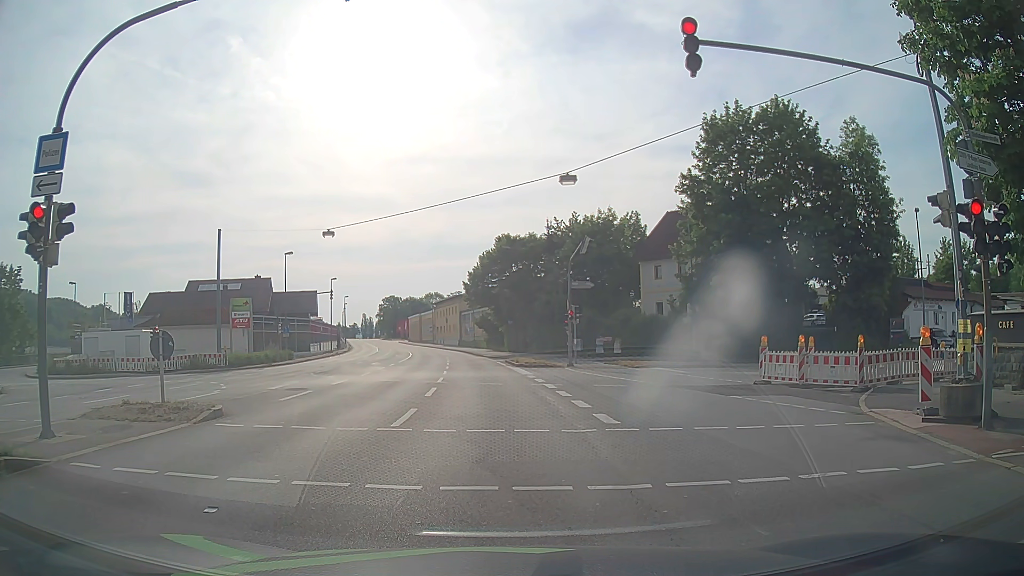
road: primary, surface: asphalt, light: Day
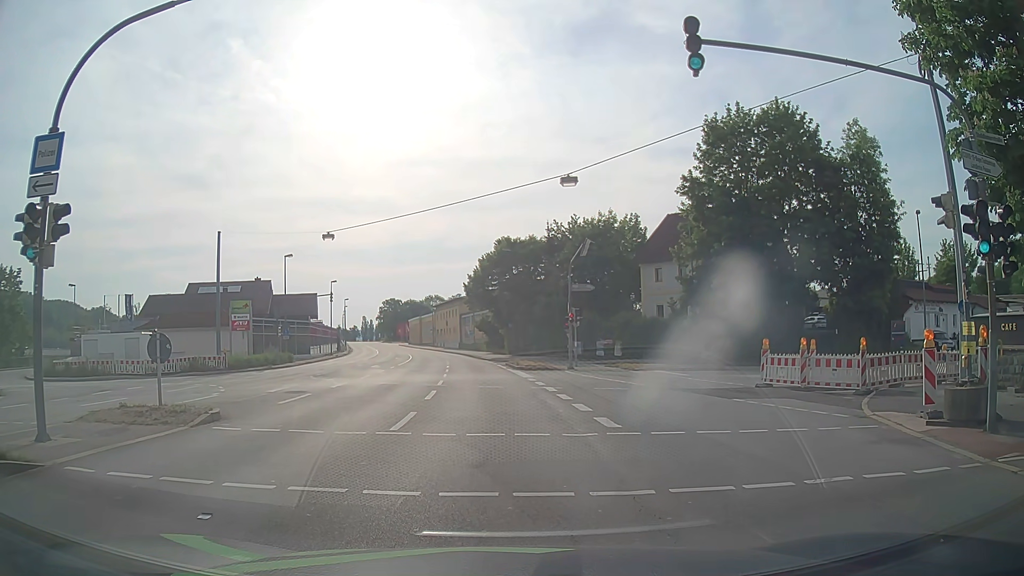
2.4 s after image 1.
(0.0, +0.1) m; 0°
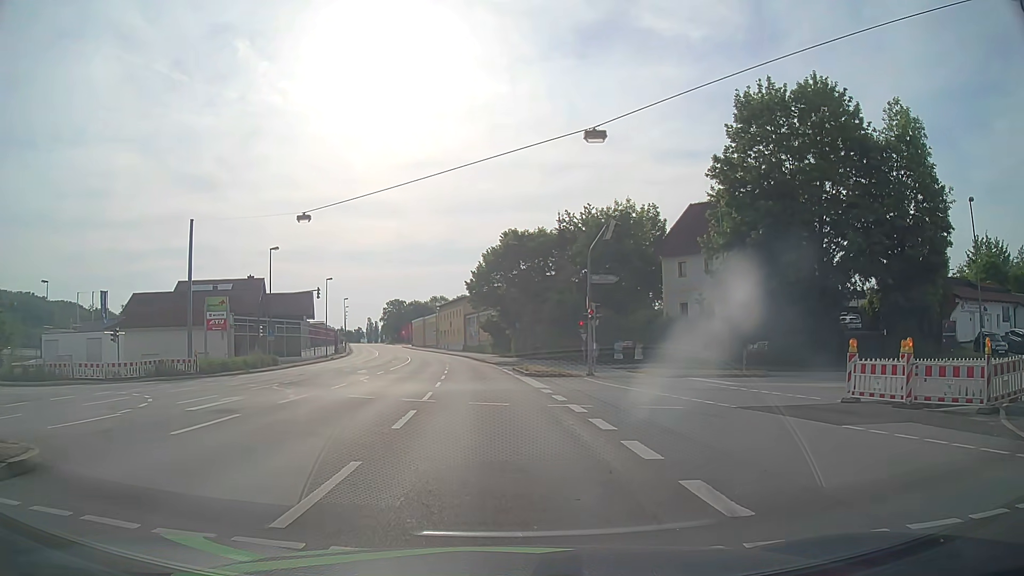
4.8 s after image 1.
(-0.2, +6.4) m; -2°
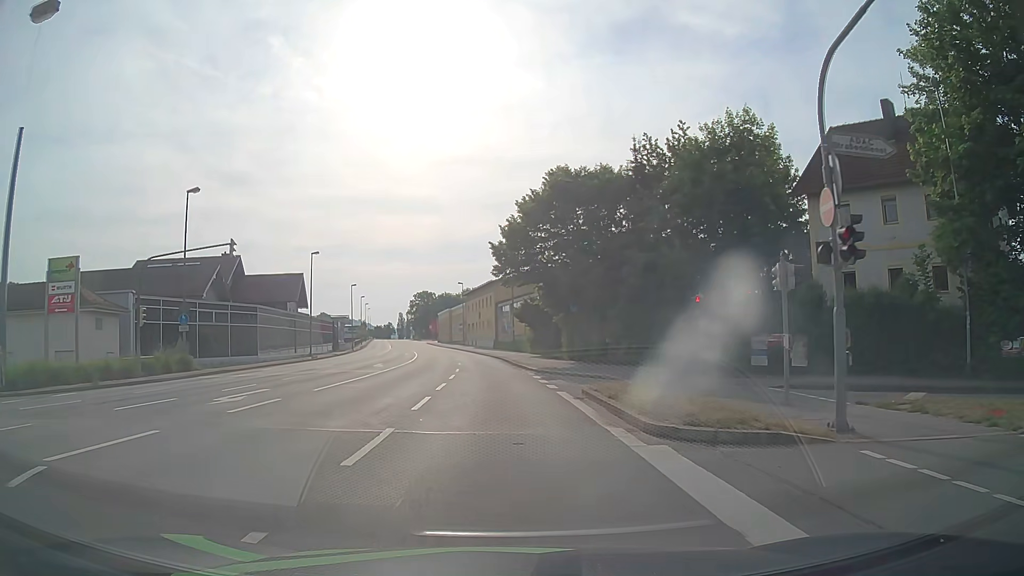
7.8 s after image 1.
(-0.5, +22.8) m; -3°
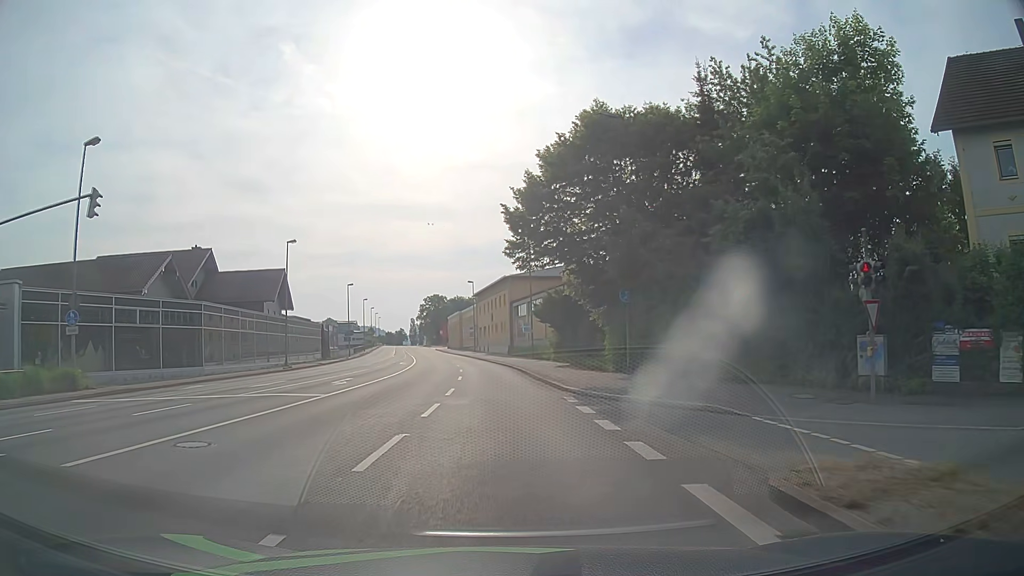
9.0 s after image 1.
(-0.2, +12.1) m; -2°
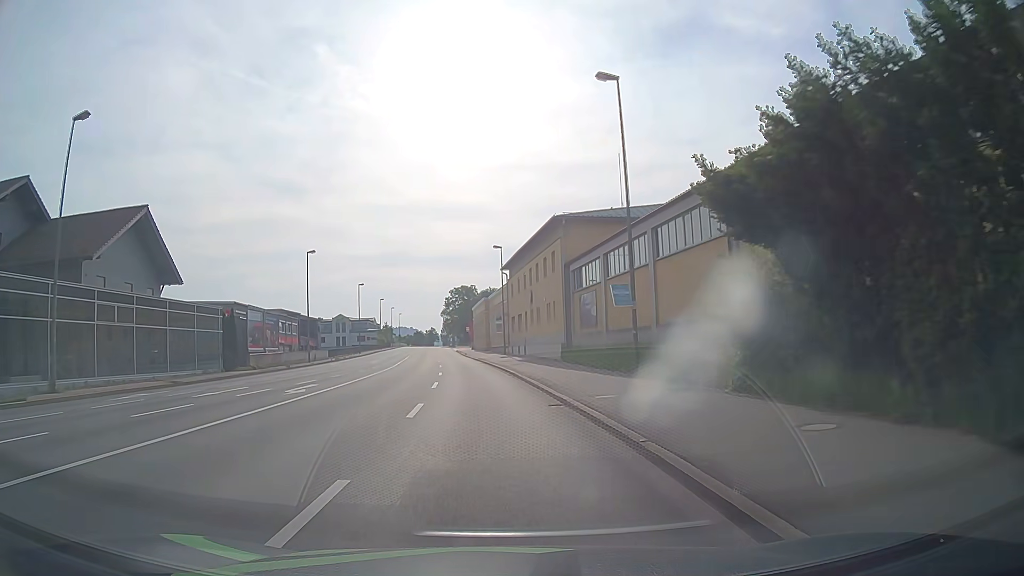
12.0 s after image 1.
(-0.6, +34.5) m; -3°
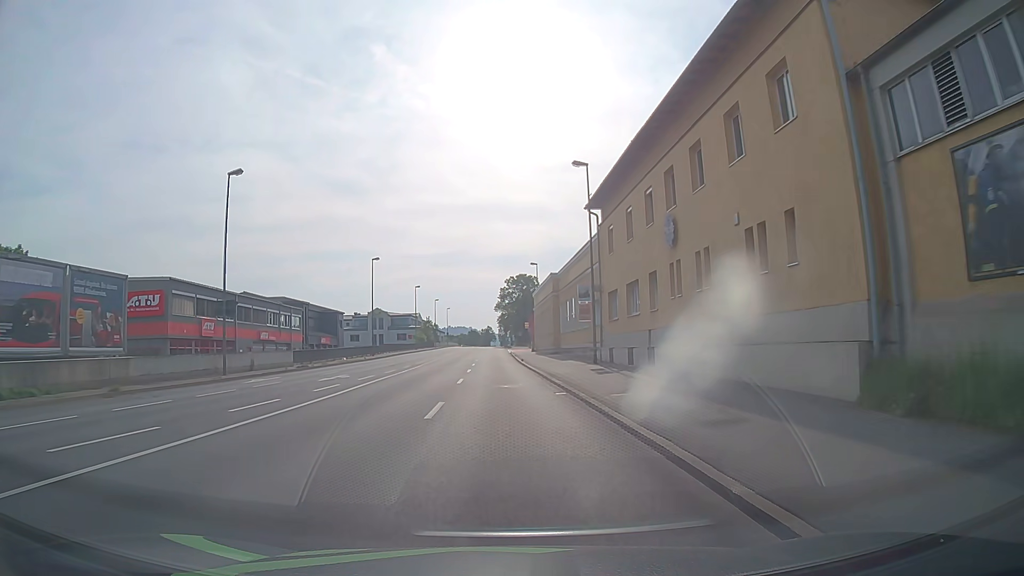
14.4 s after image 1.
(-1.6, +29.6) m; -6°
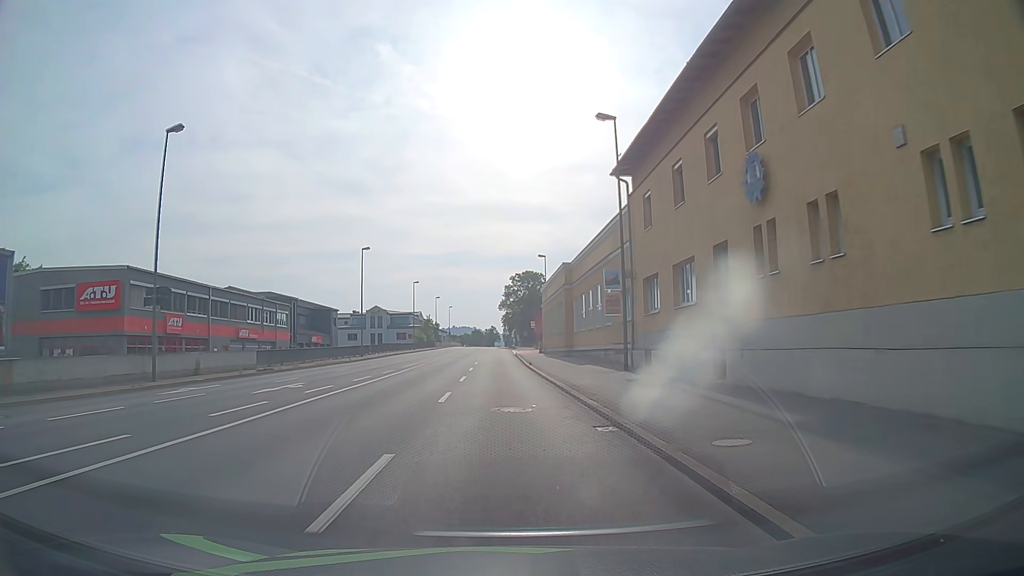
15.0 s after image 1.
(0.0, +7.5) m; 0°
(0, +10) (0, +20) (0, +30) (-1, +40) (-1, +50) (-1, +60) (-1, +70) (-1, +80) (-1, +90) (-1, +100) m
